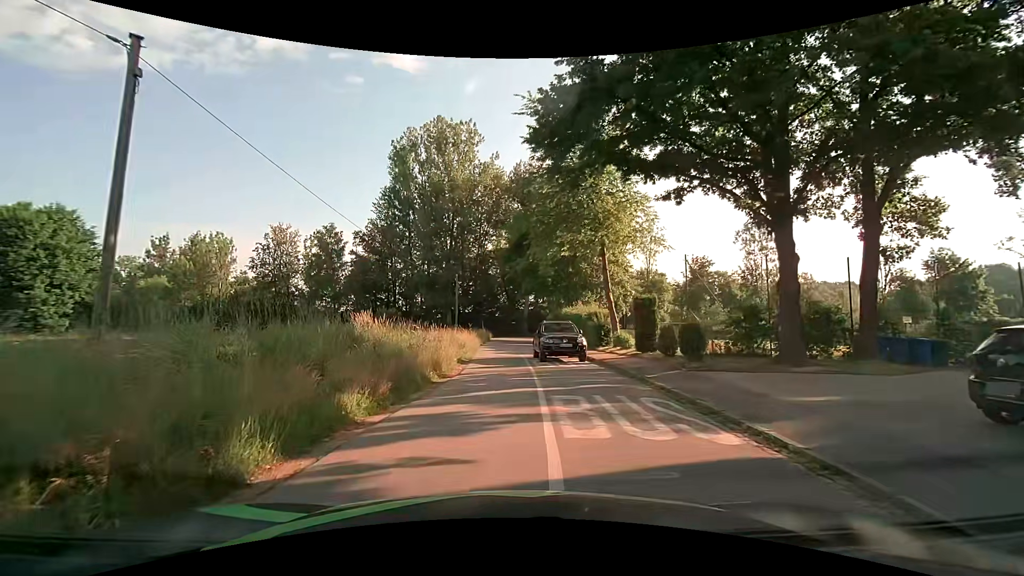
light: Day
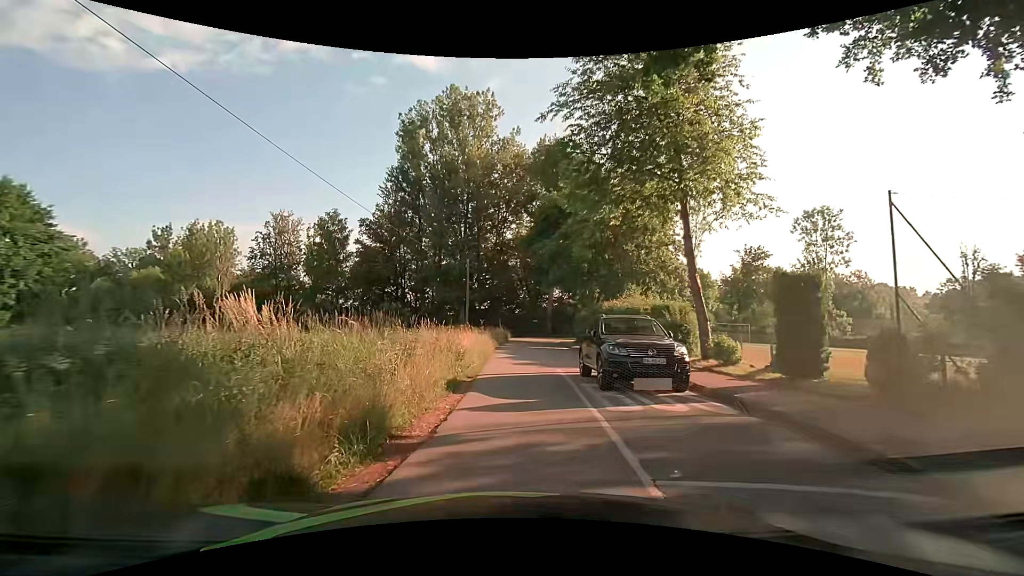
(-0.3, +9.6) m; -3°
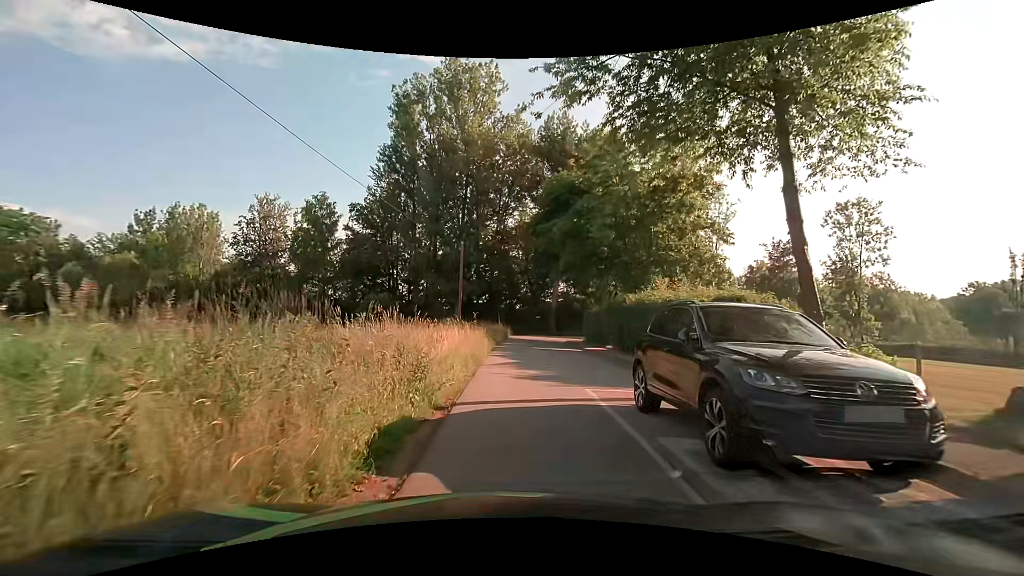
(0.0, +6.2) m; +1°
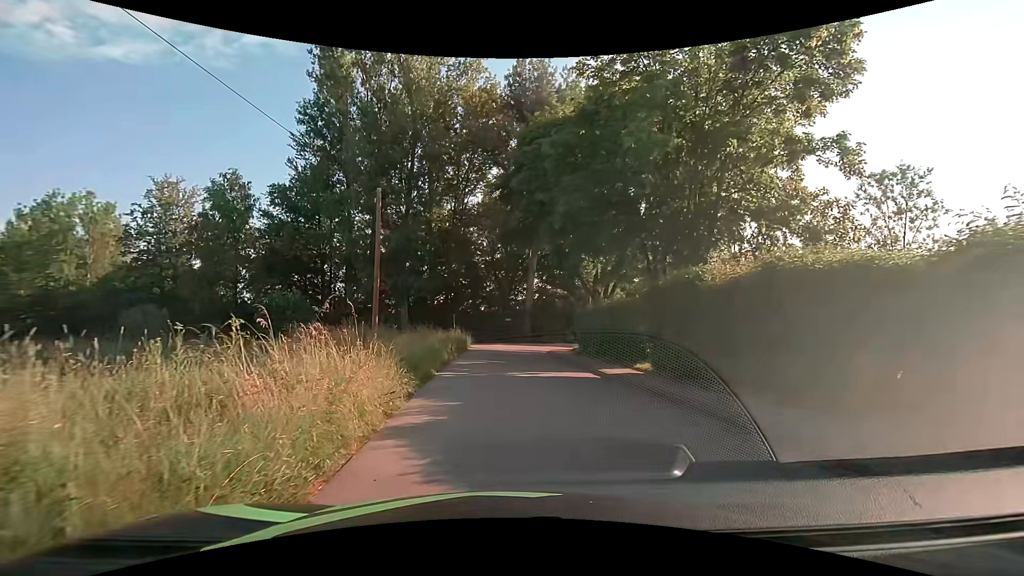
(+0.3, +13.9) m; +3°
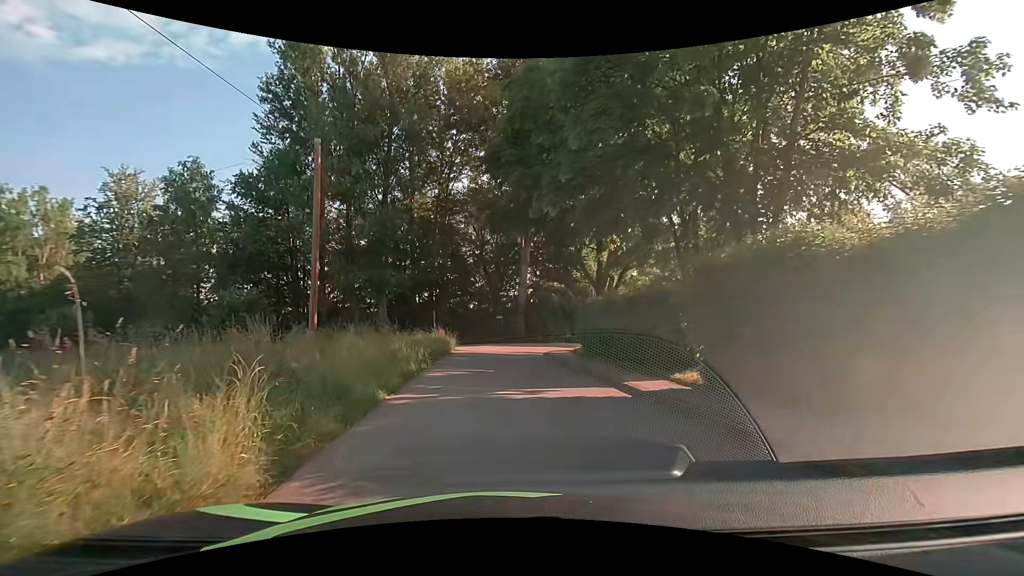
(+0.1, +5.0) m; +2°
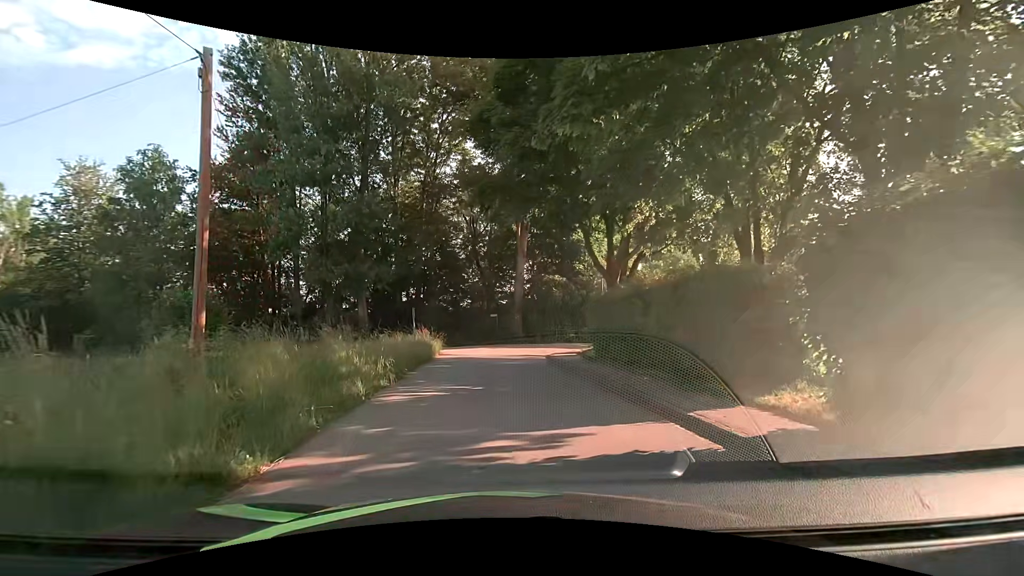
(0.0, +4.7) m; 0°
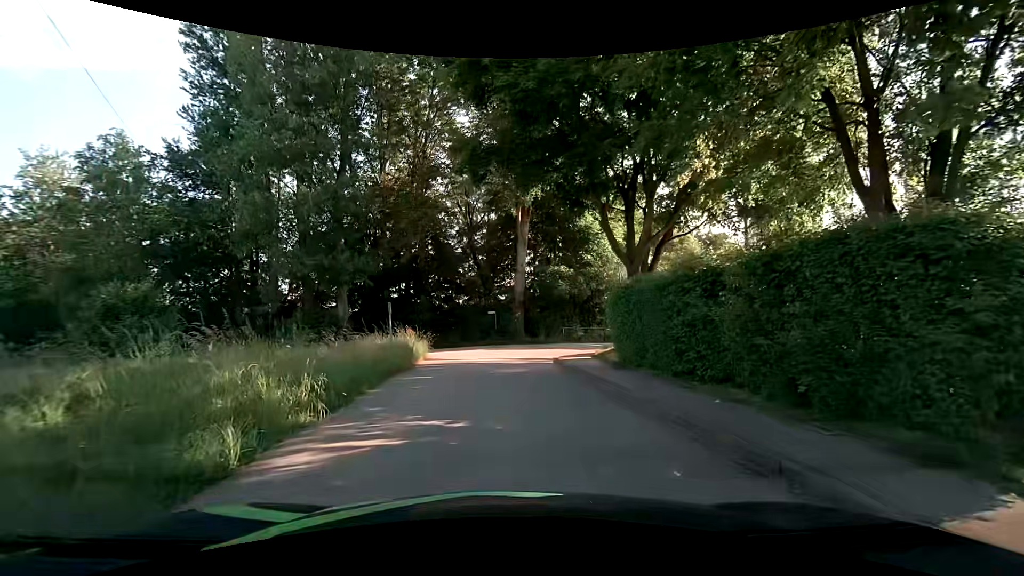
(0.0, +4.4) m; 0°
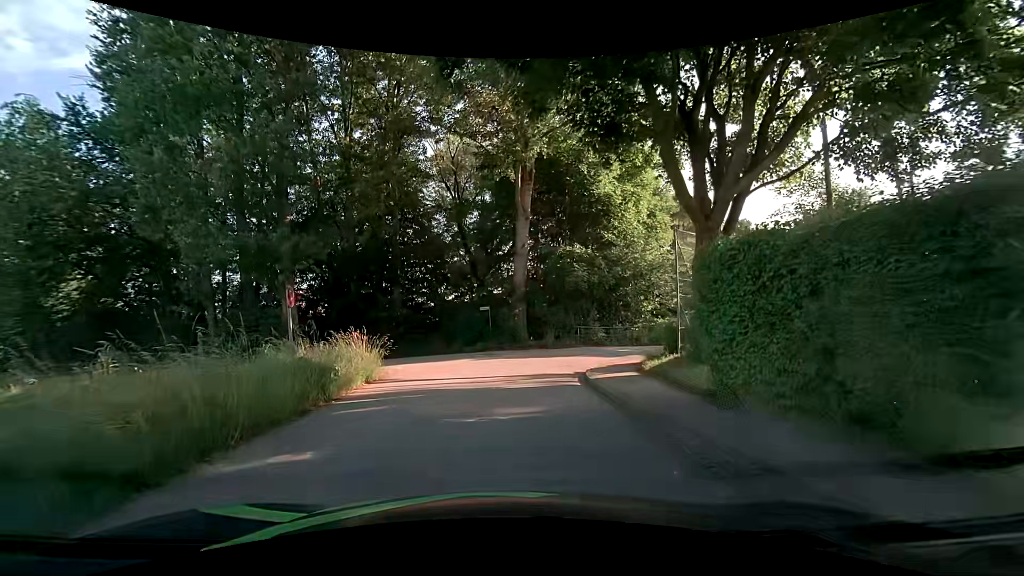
(-0.1, +8.0) m; -2°
